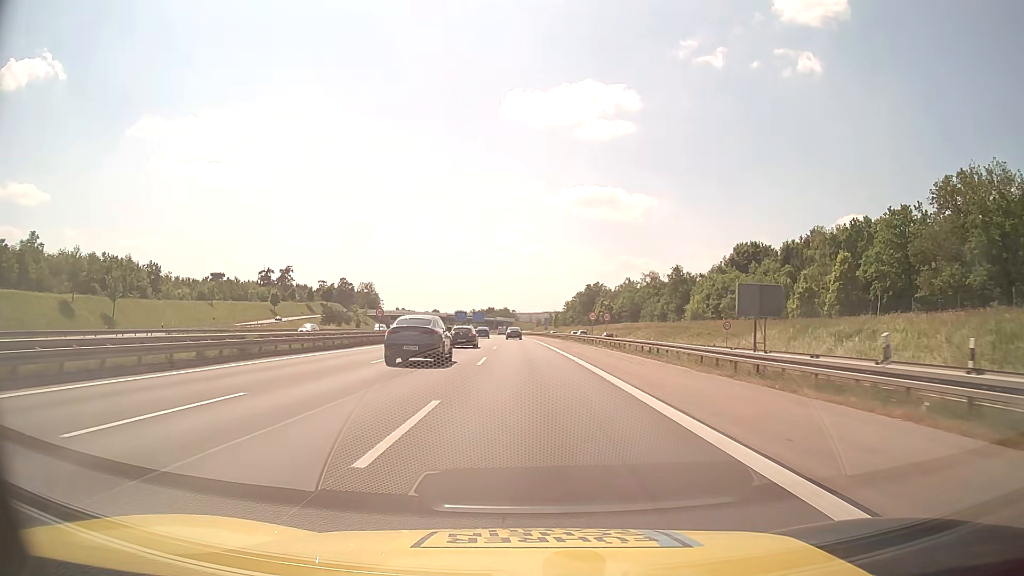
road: motorway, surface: asphalt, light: Day
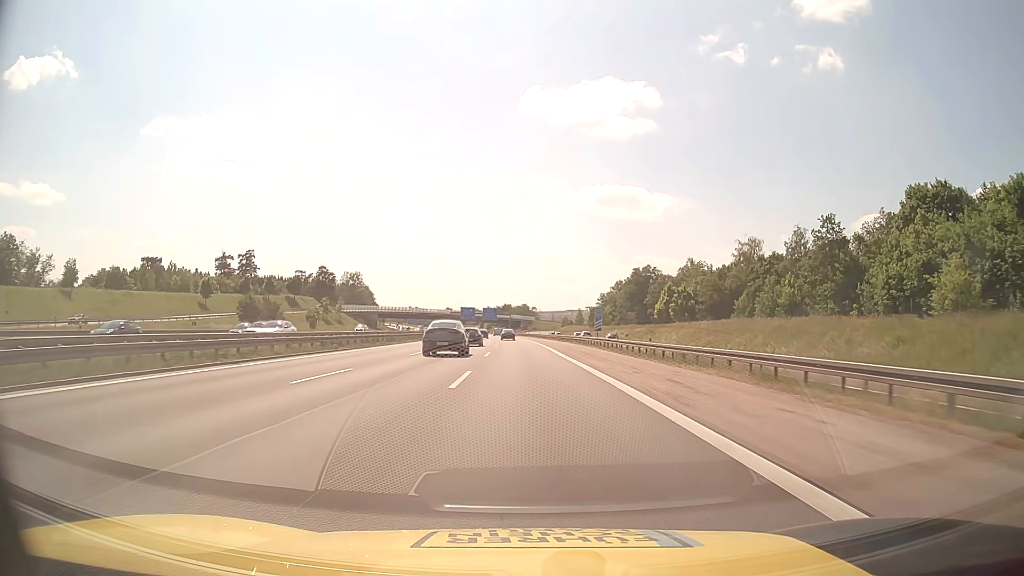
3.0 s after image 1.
(-1.0, +63.7) m; -2°
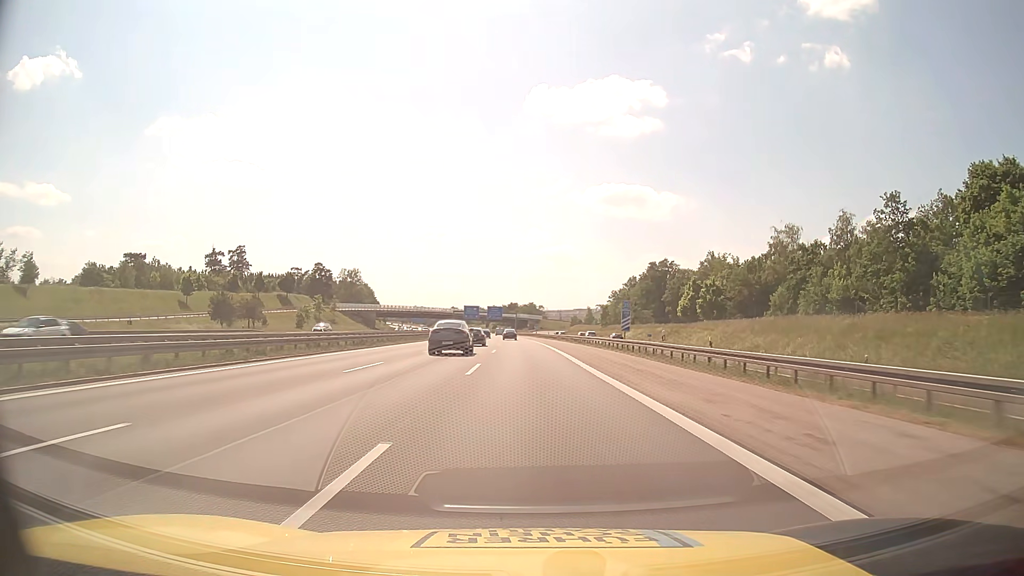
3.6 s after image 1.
(-0.1, +13.4) m; -1°
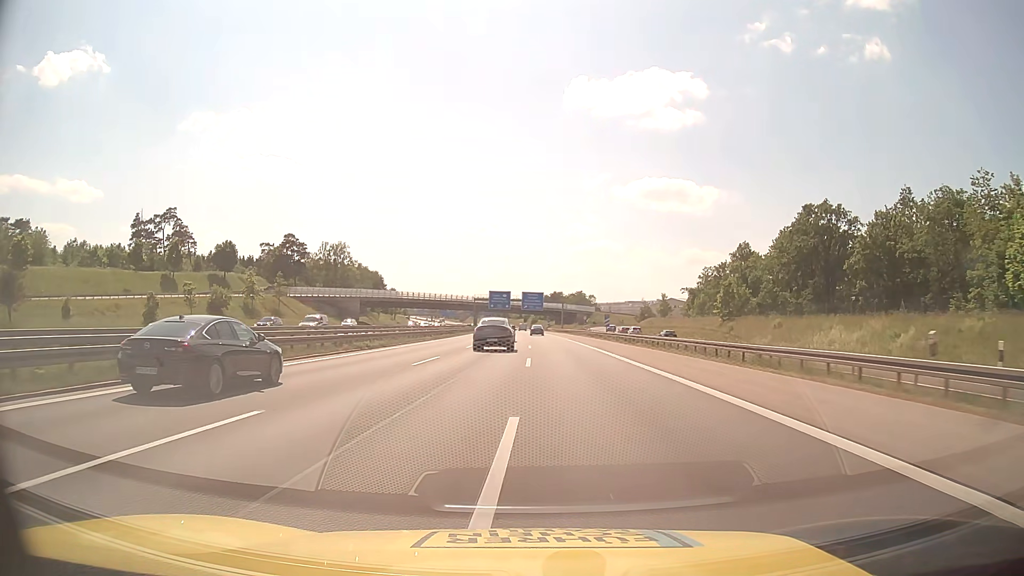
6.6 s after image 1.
(-2.2, +70.8) m; -4°
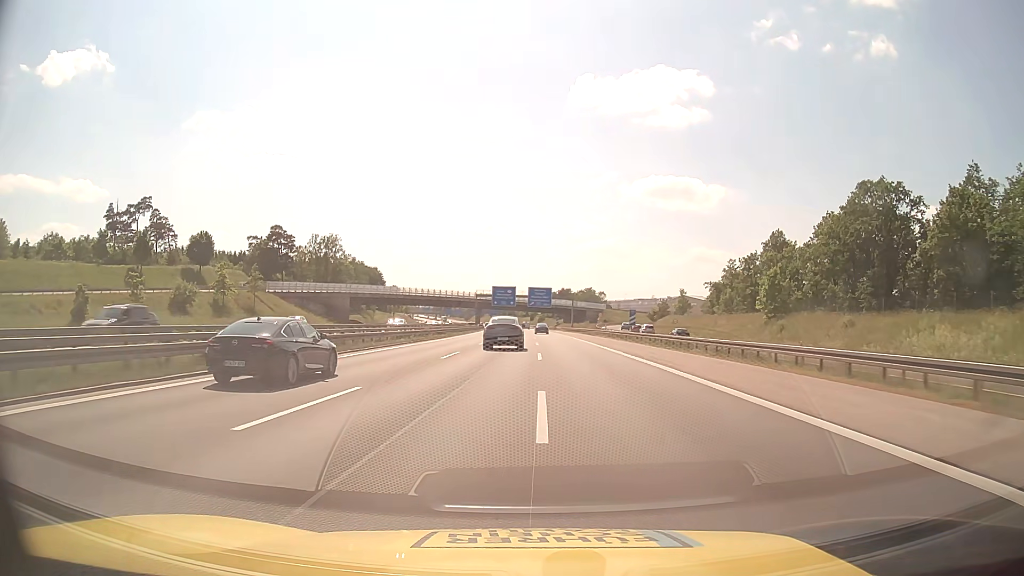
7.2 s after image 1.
(-0.1, +14.5) m; -1°
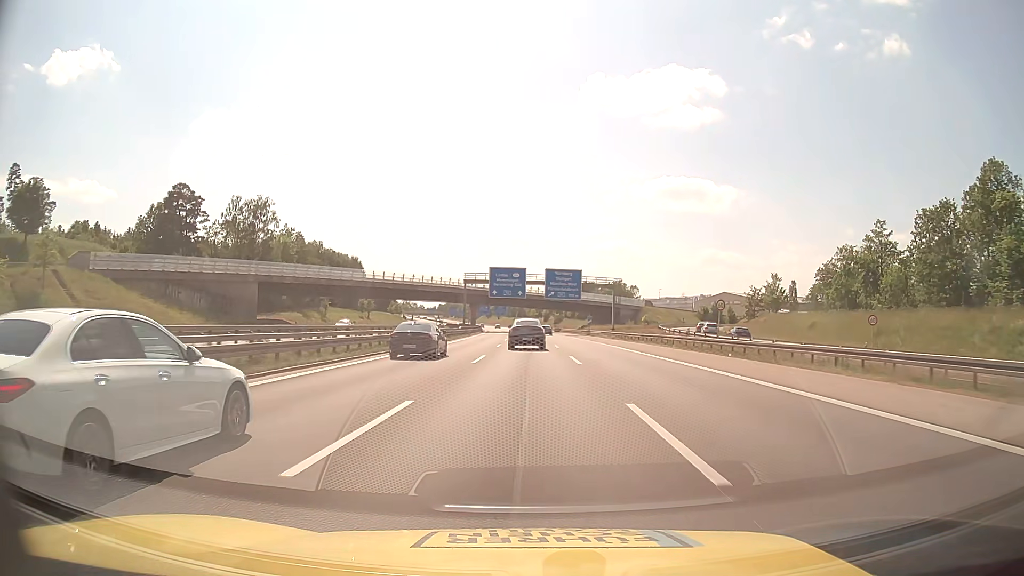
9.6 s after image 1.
(-0.8, +56.1) m; -1°
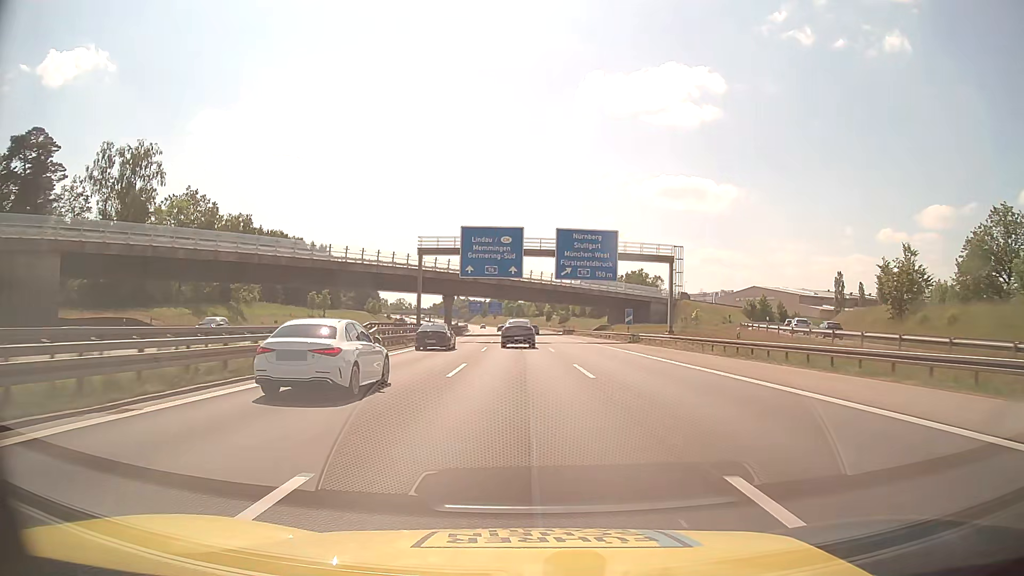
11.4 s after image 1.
(+0.1, +42.3) m; 0°
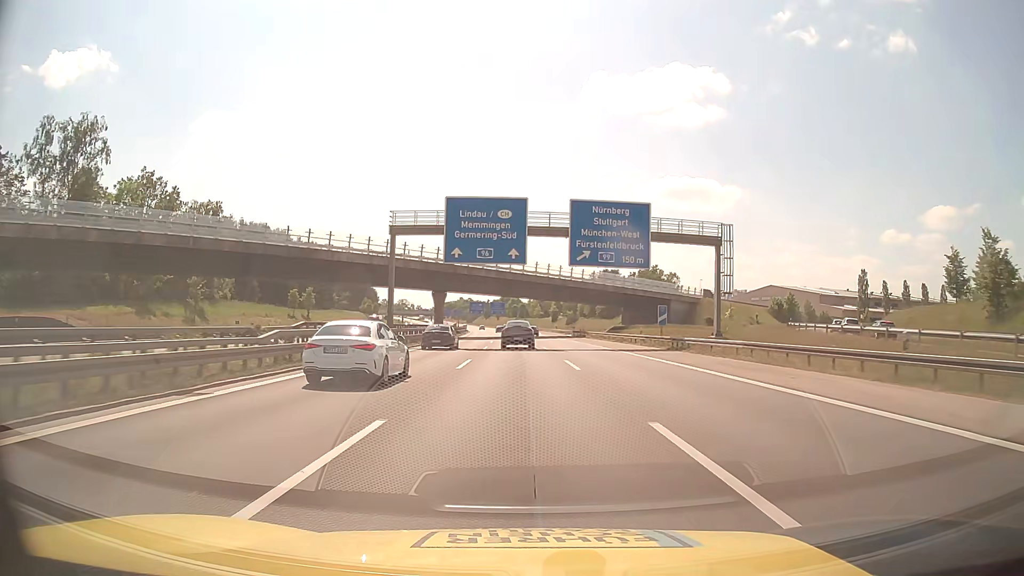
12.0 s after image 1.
(0.0, +14.3) m; 0°
(0, +10) (0, +20) (0, +30) (0, +40) (-1, +50) (-1, +60) (-1, +70) (-2, +80) (-2, +90) (-3, +100) m
